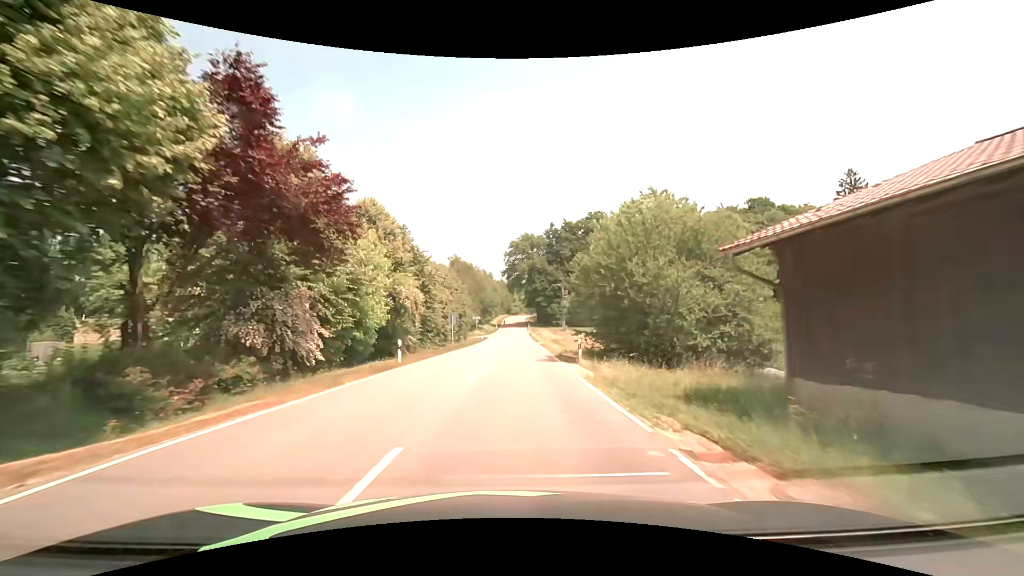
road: tertiary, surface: asphalt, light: Day
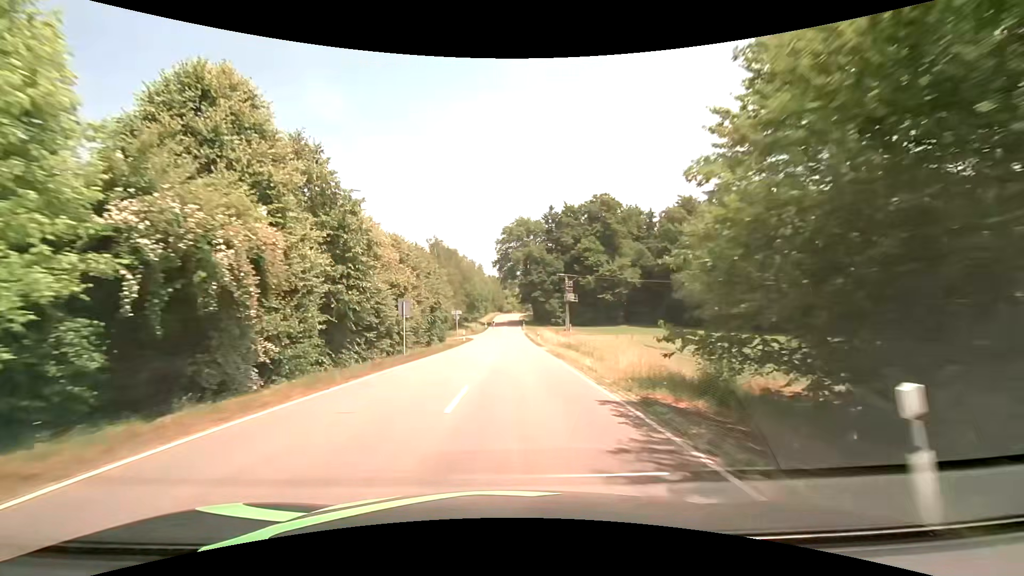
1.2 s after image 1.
(+0.1, +18.1) m; +1°
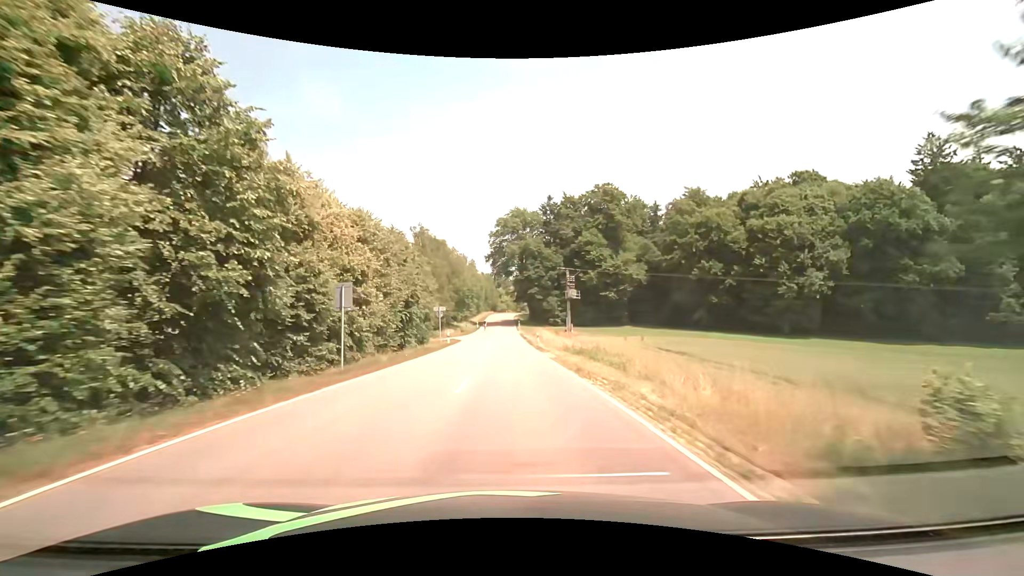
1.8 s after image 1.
(0.0, +9.1) m; +1°
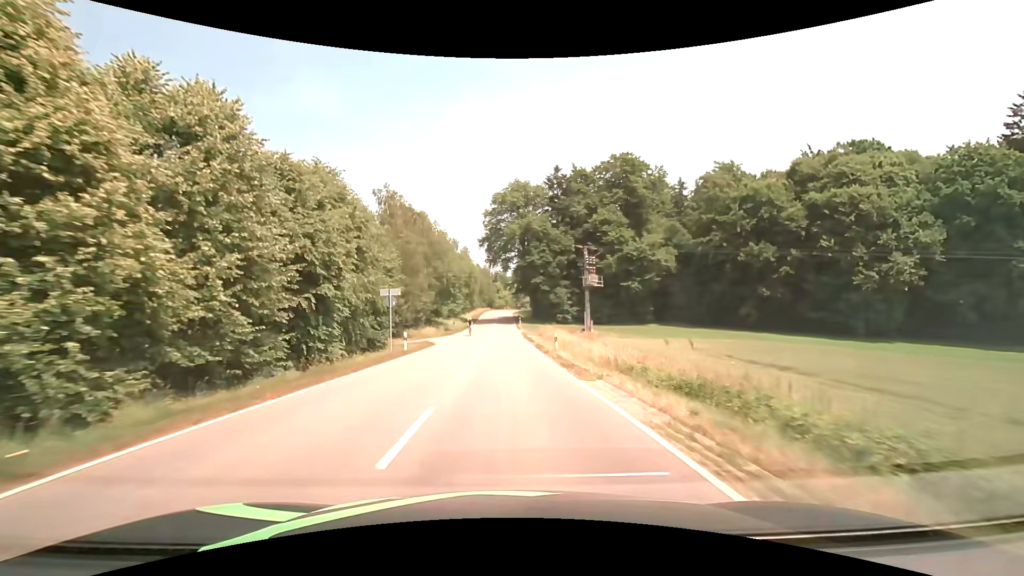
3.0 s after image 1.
(+0.1, +18.2) m; 0°
(0, +10) (0, +20) (0, +30) (0, +40) (0, +50) (0, +60) (-1, +70) (-1, +80) (-1, +90) (-1, +100) m
